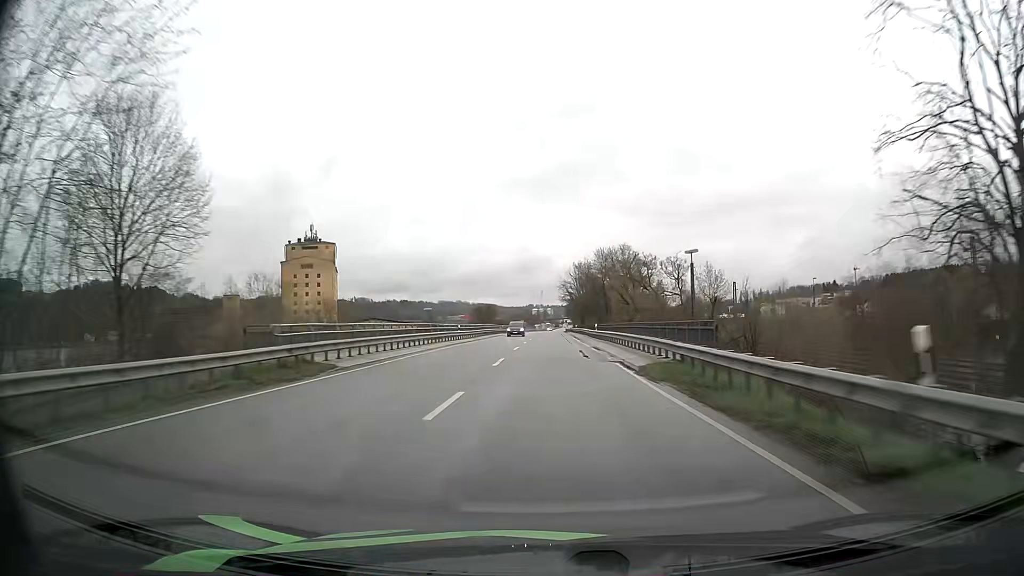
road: primary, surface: asphalt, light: Day
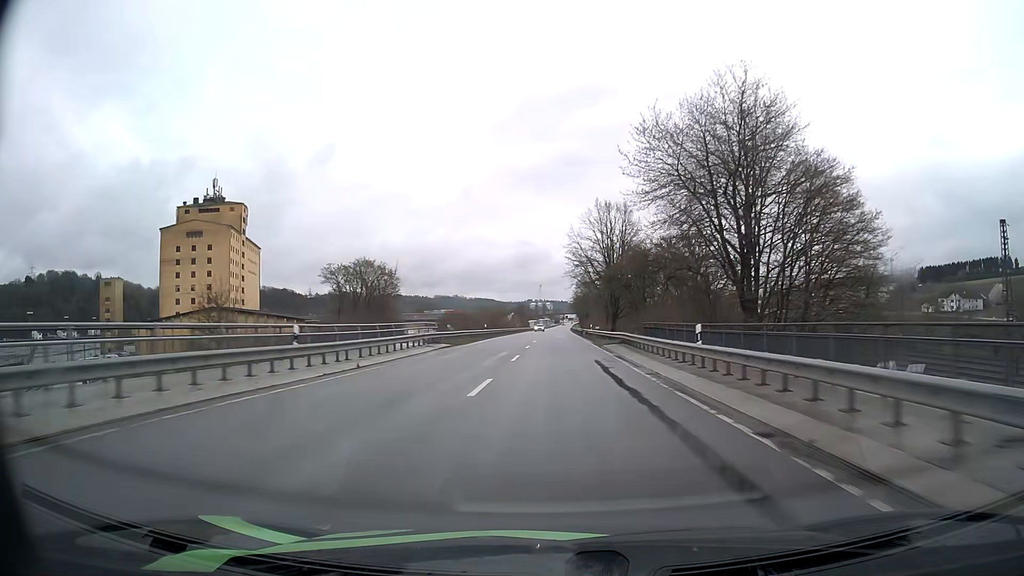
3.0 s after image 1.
(-0.1, +81.4) m; 0°
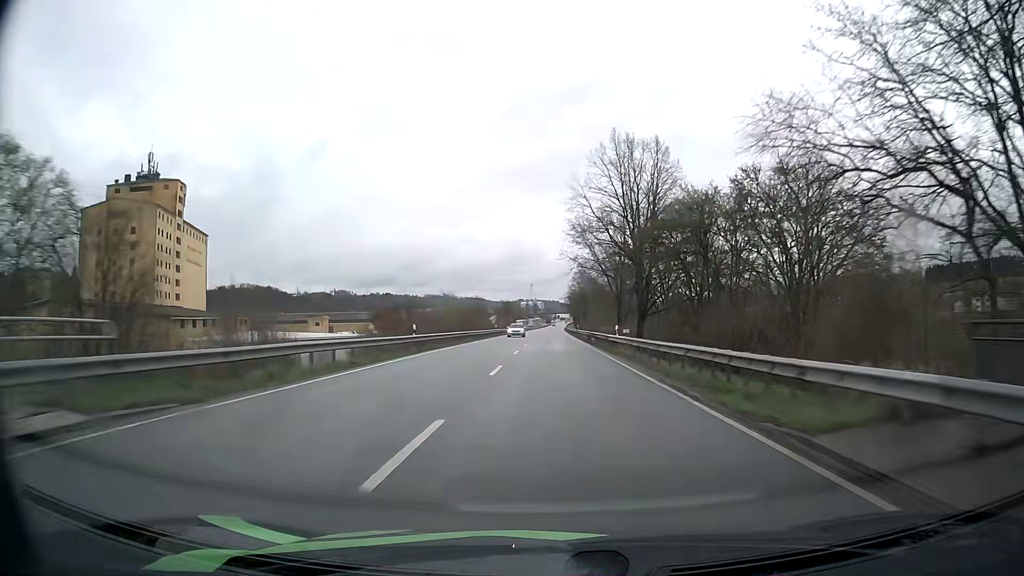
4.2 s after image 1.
(+0.2, +31.1) m; +1°
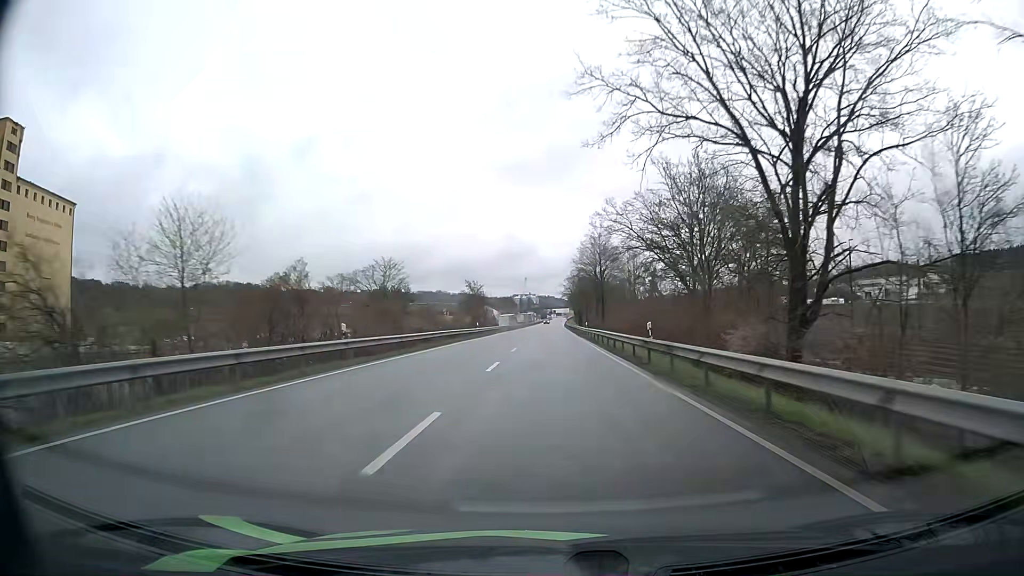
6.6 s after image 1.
(+0.2, +59.7) m; 0°
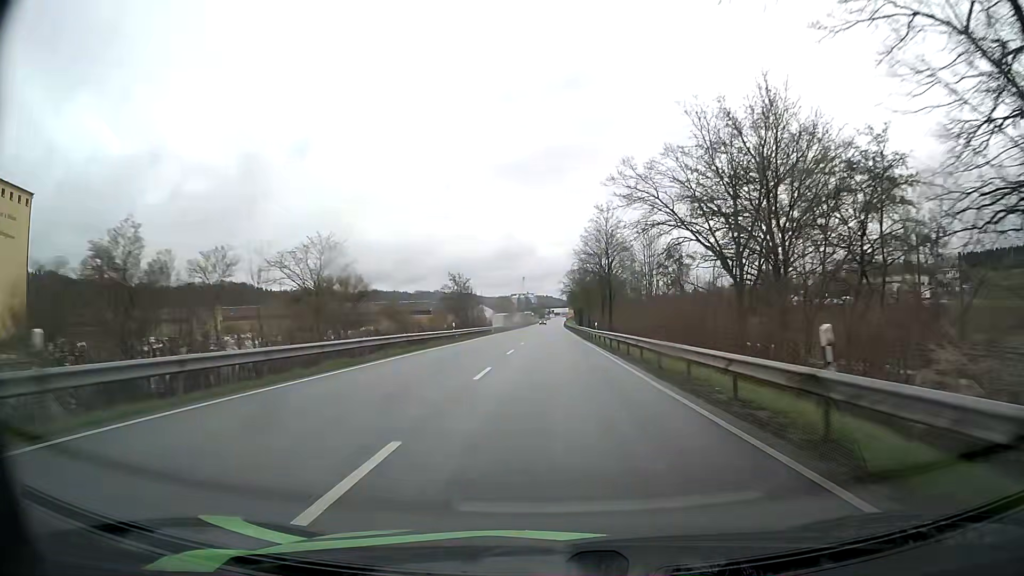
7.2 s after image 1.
(+0.1, +14.4) m; 0°
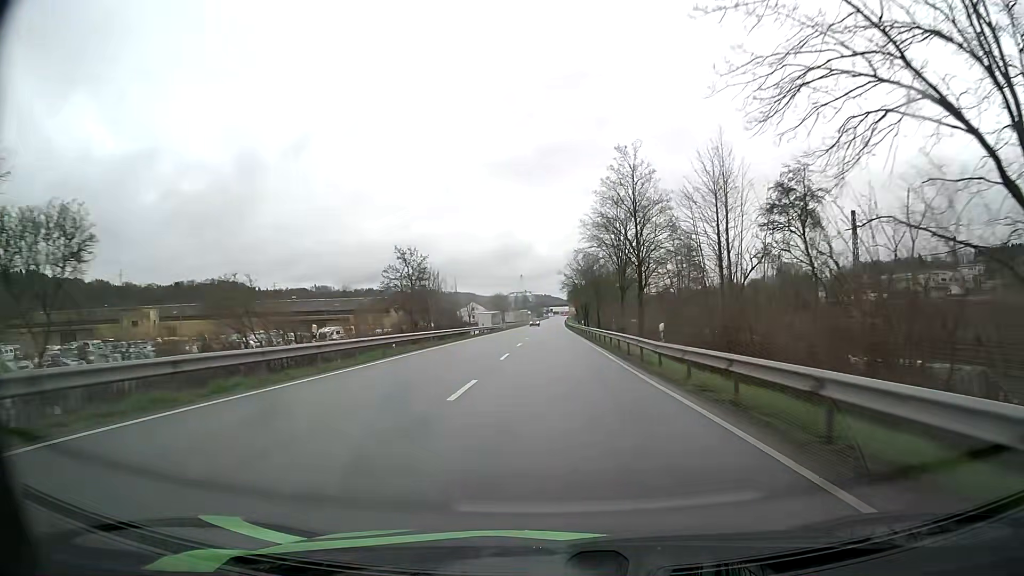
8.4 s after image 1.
(+0.1, +28.2) m; 0°
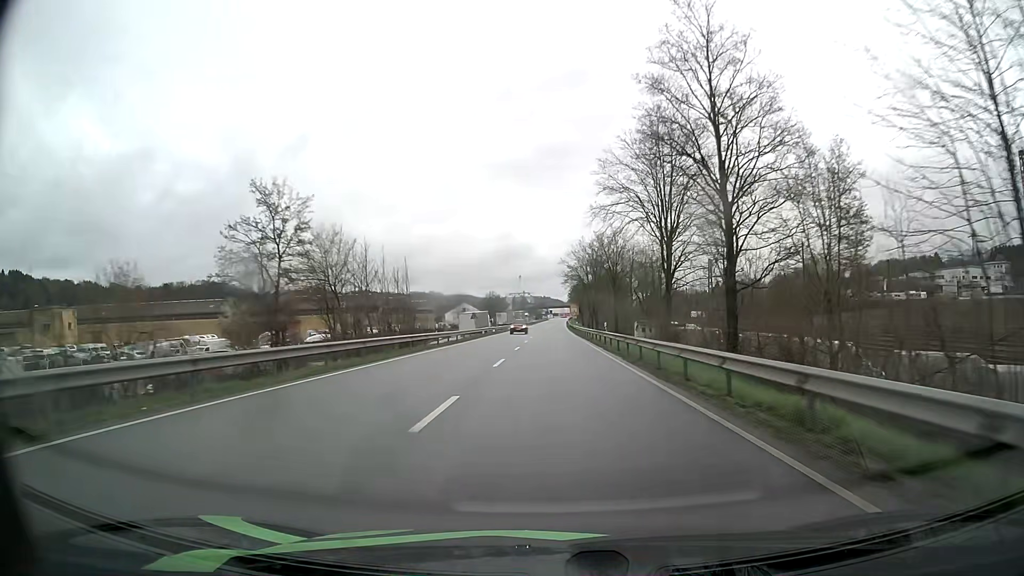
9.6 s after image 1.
(0.0, +27.4) m; 0°
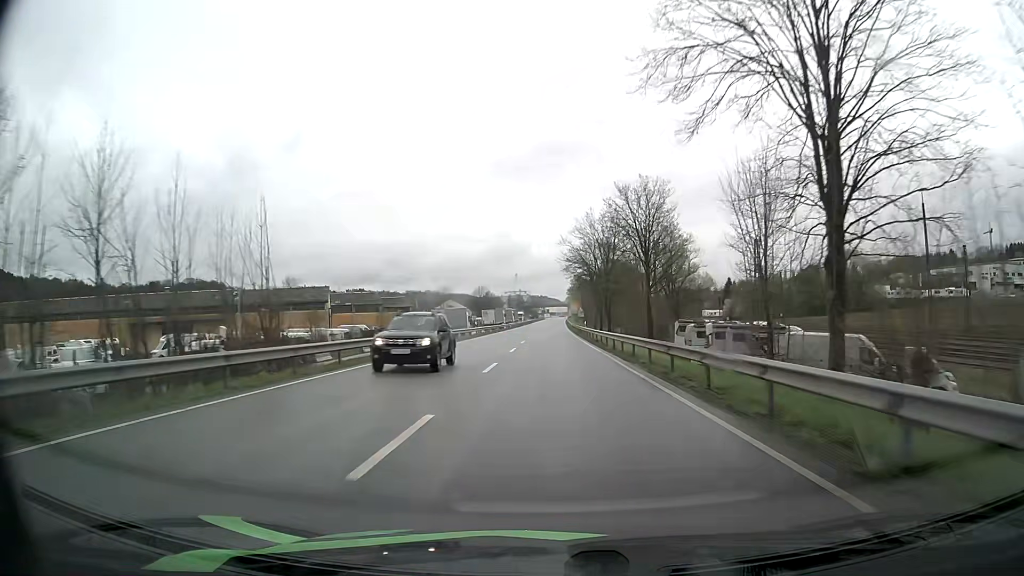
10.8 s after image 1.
(+0.1, +26.6) m; 0°
(0, +10) (0, +20) (0, +30) (0, +40) (0, +50) (0, +60) (0, +70) (0, +80) (0, +90) (0, +100) m
